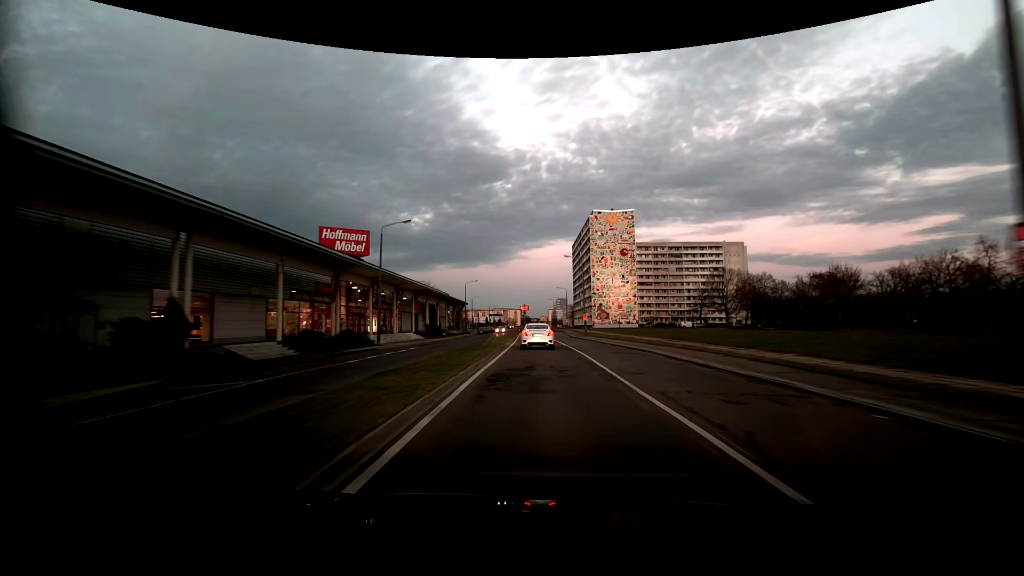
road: tertiary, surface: asphalt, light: Dusk
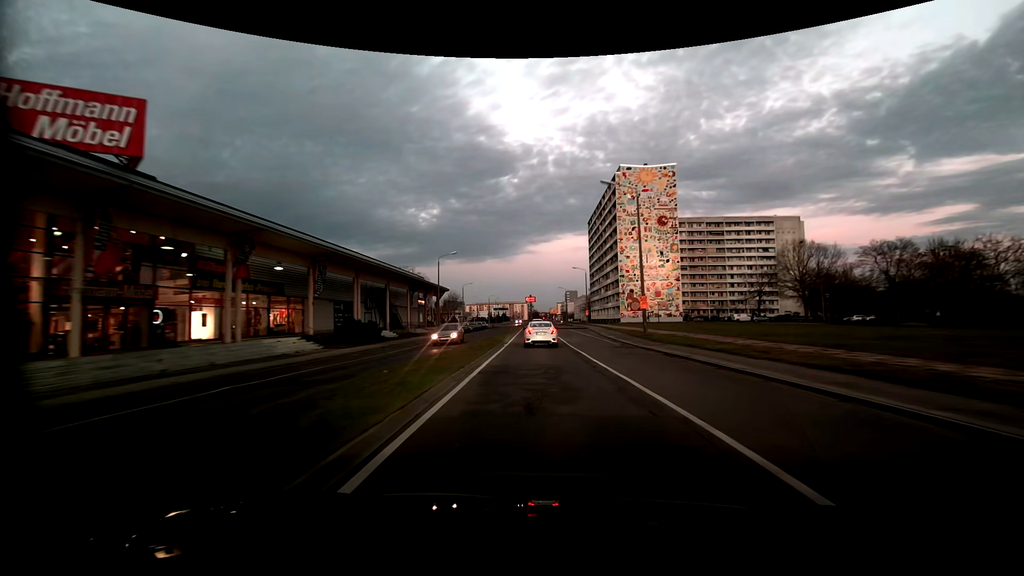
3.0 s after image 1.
(-0.3, +36.3) m; -1°
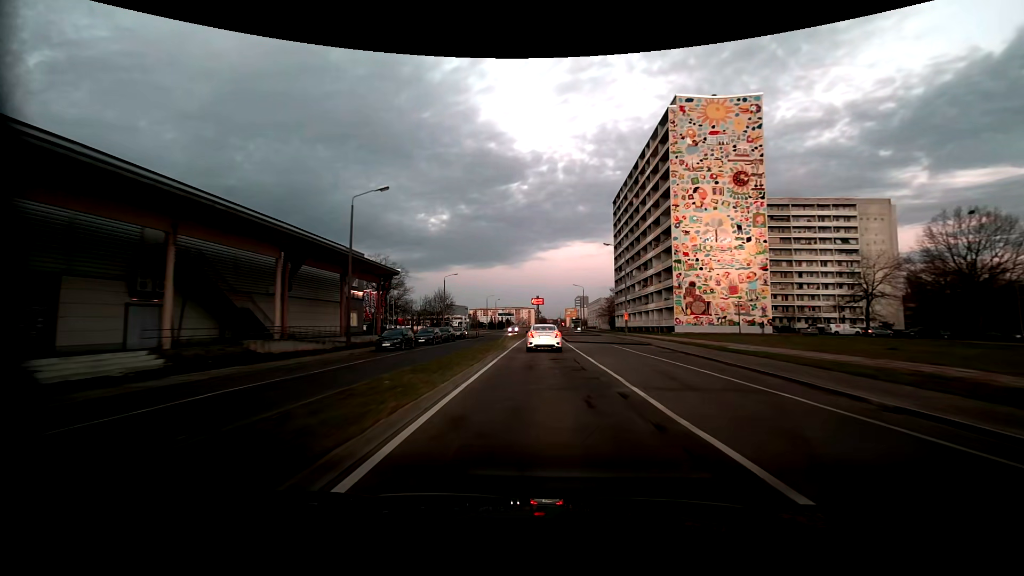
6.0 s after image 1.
(-0.4, +36.6) m; -1°
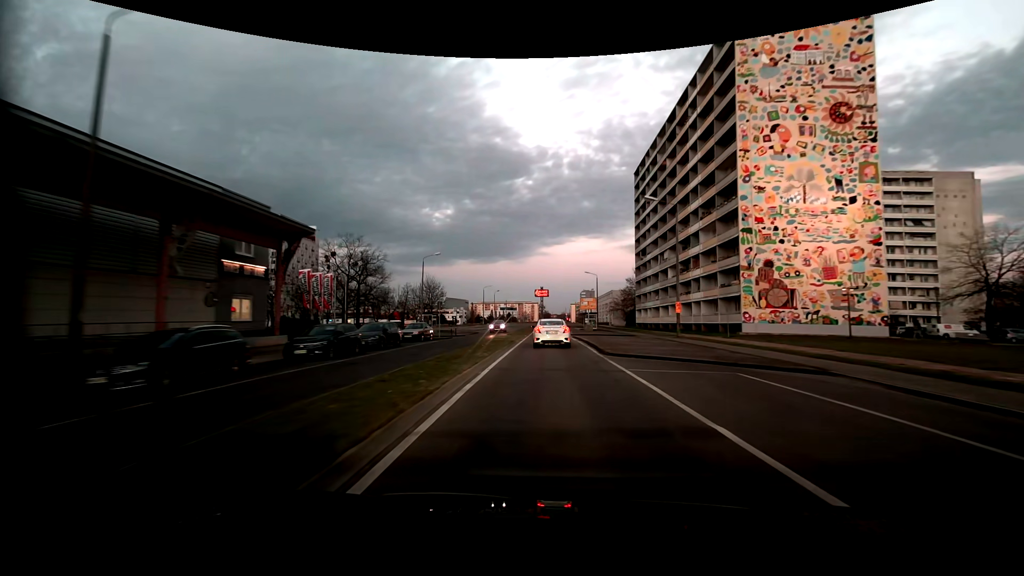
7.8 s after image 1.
(-0.1, +21.3) m; 0°
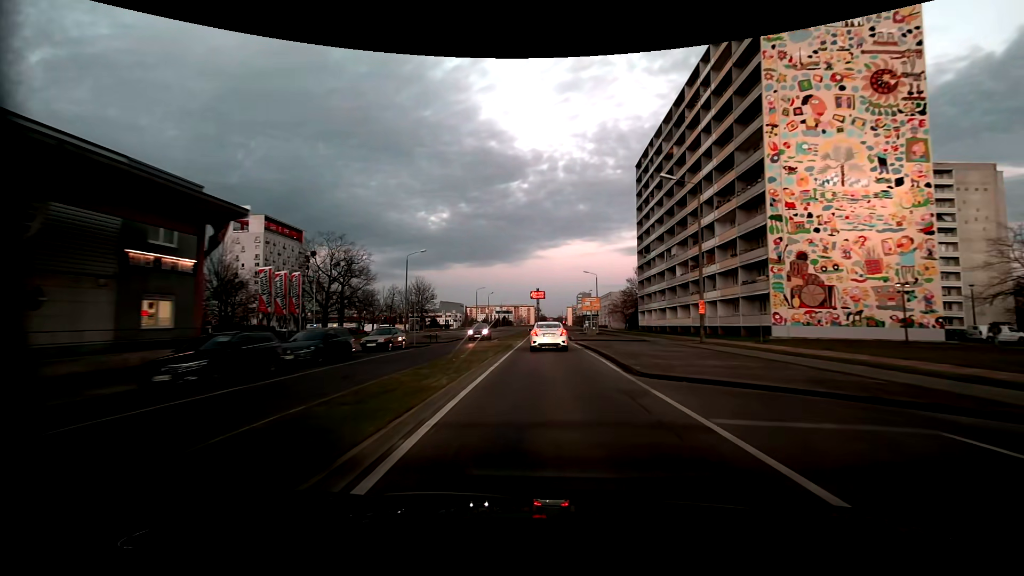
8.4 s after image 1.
(0.0, +6.9) m; +1°
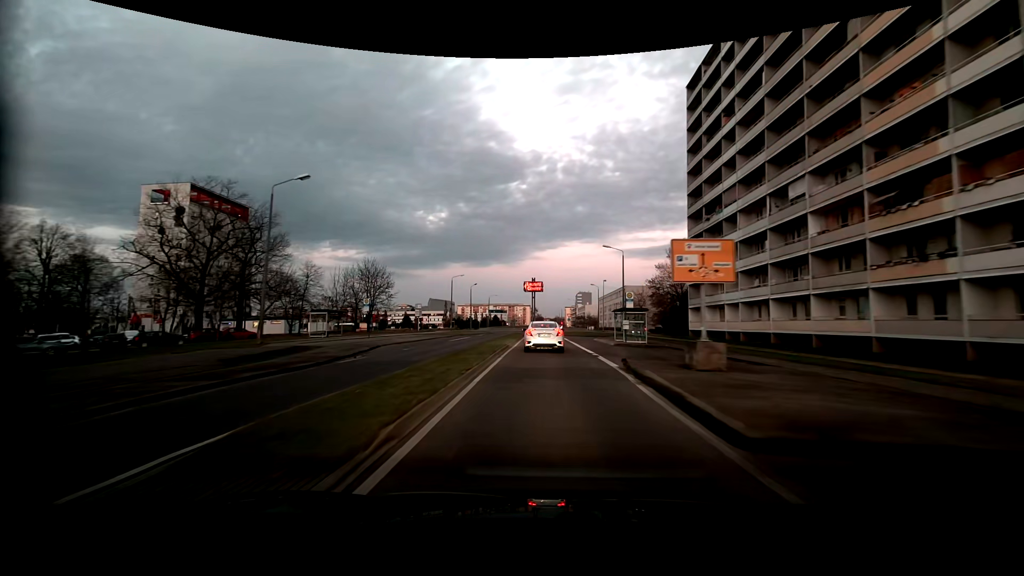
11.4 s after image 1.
(+0.2, +34.5) m; 0°
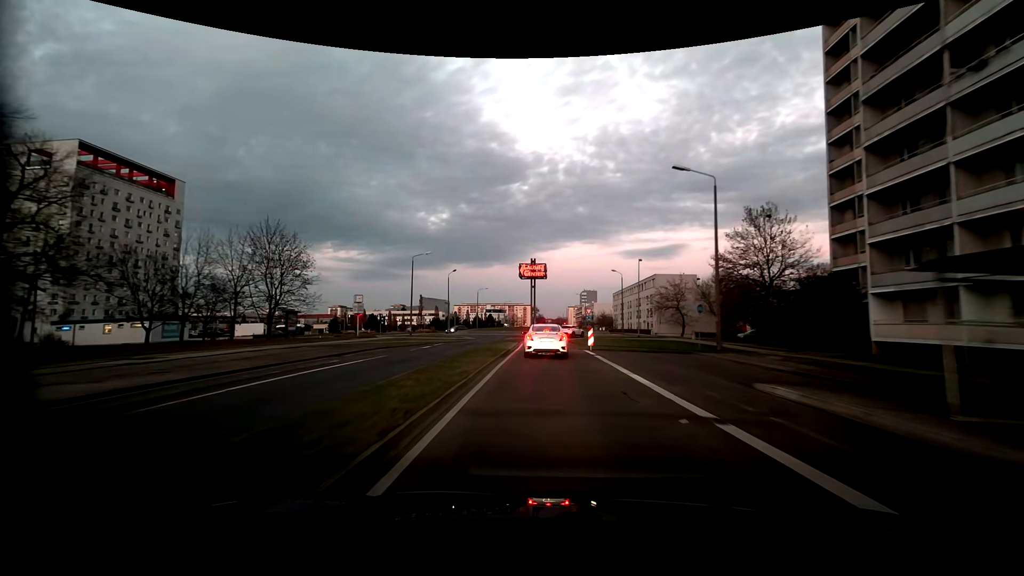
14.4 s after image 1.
(0.0, +33.3) m; 0°
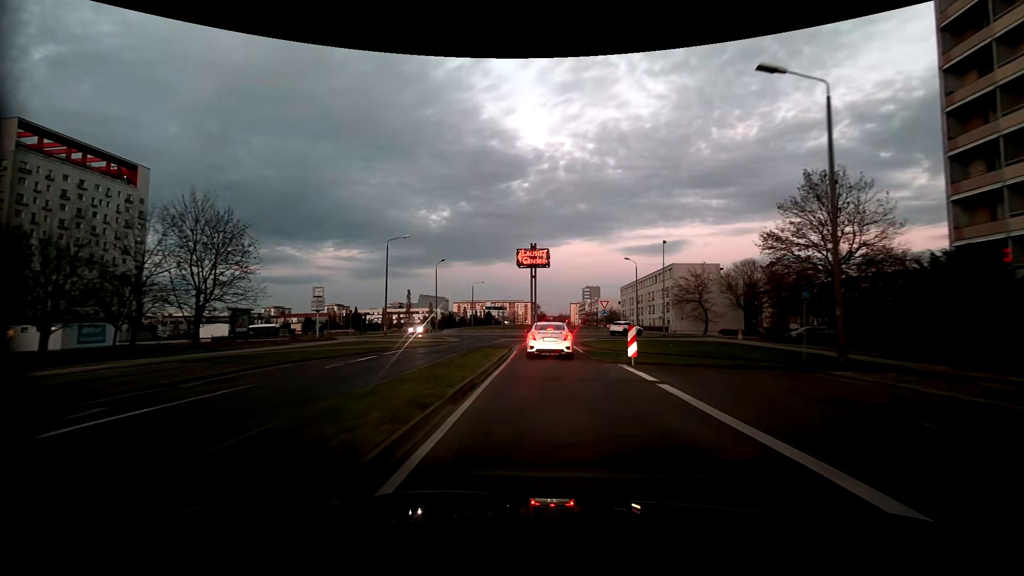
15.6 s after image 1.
(0.0, +12.0) m; 0°
